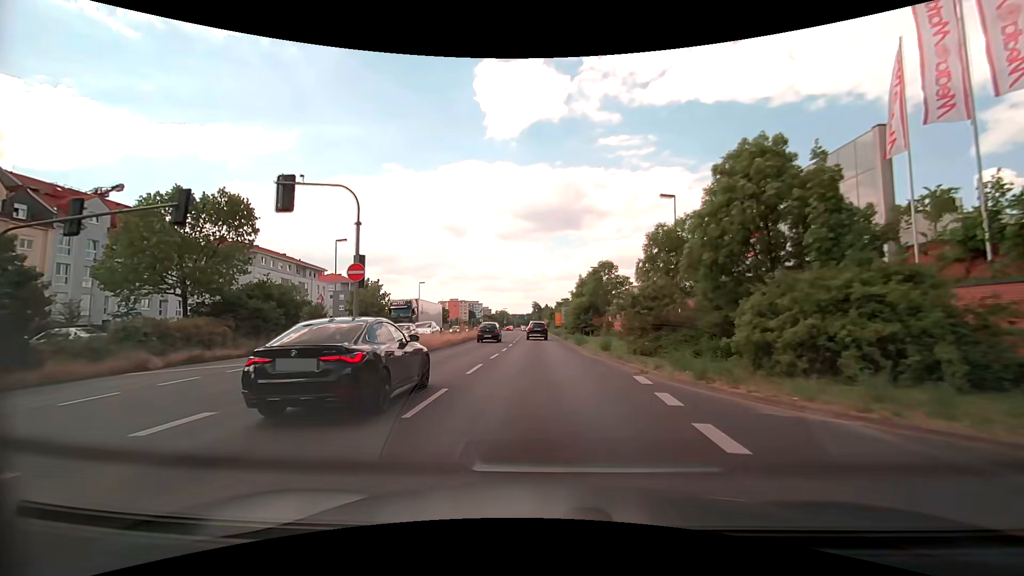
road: primary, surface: asphalt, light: Day
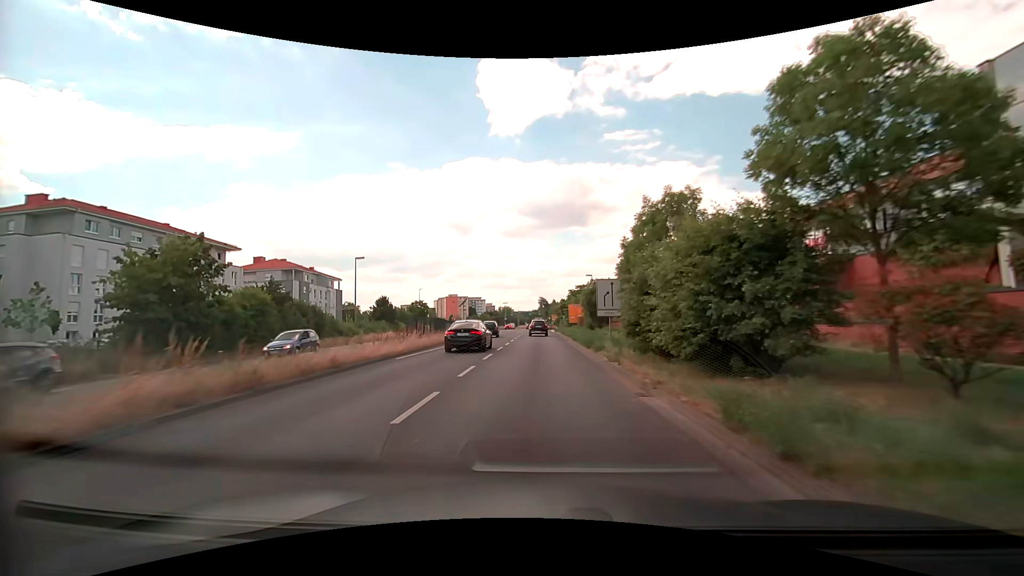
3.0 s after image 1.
(-0.4, +36.0) m; -1°
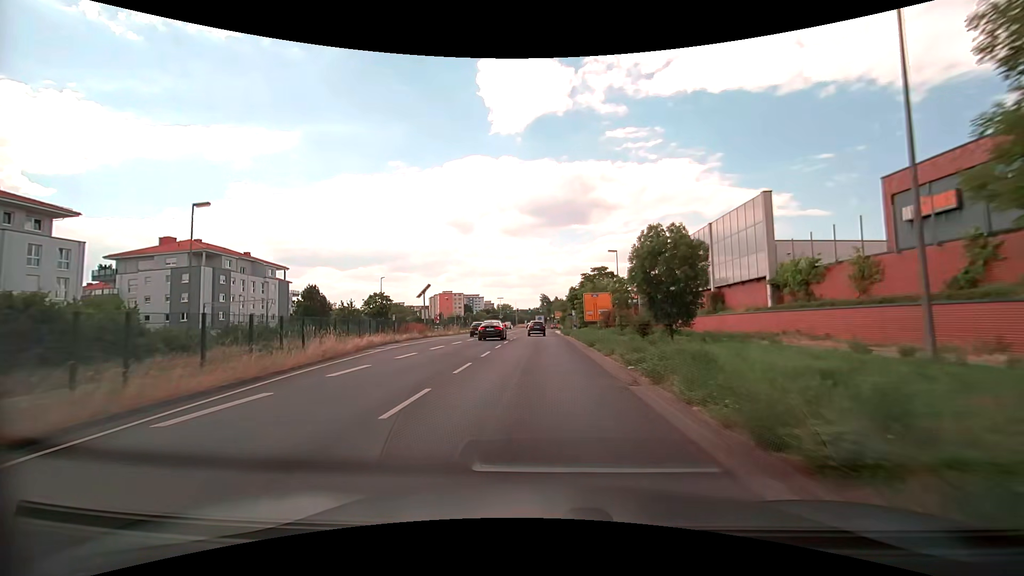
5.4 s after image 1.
(0.0, +29.1) m; 0°
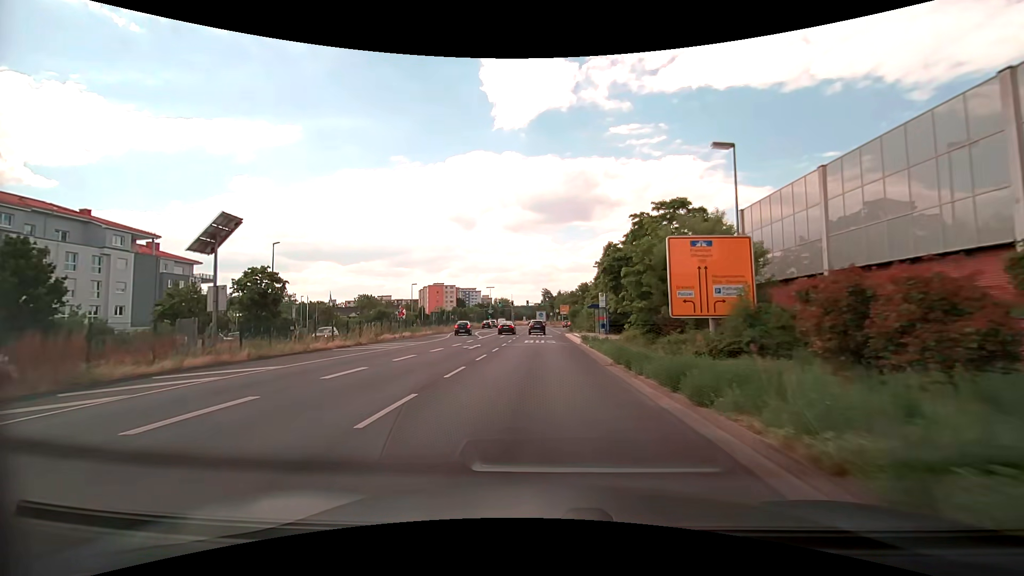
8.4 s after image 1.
(+0.1, +36.7) m; 0°
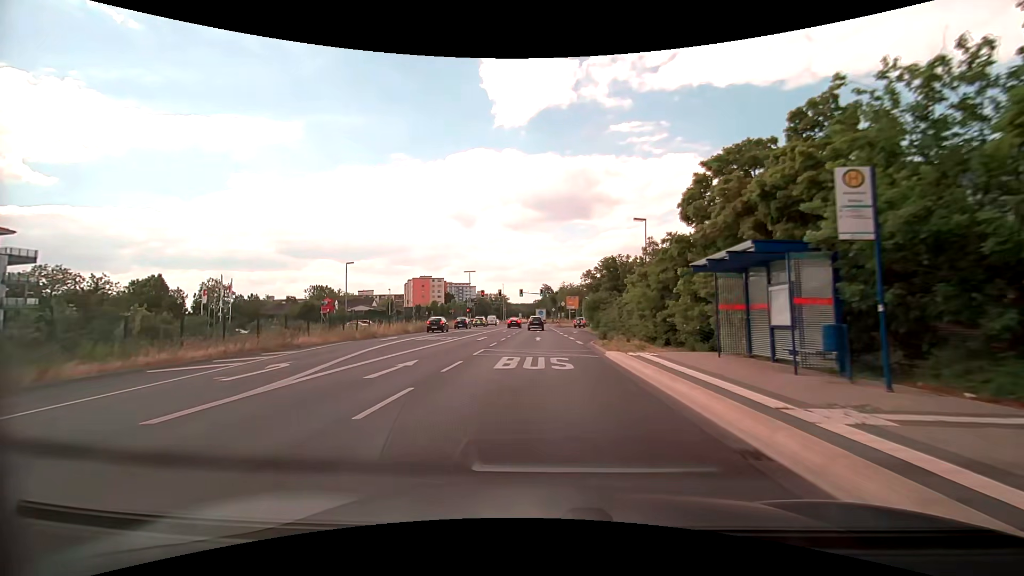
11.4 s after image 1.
(+0.1, +35.7) m; 0°
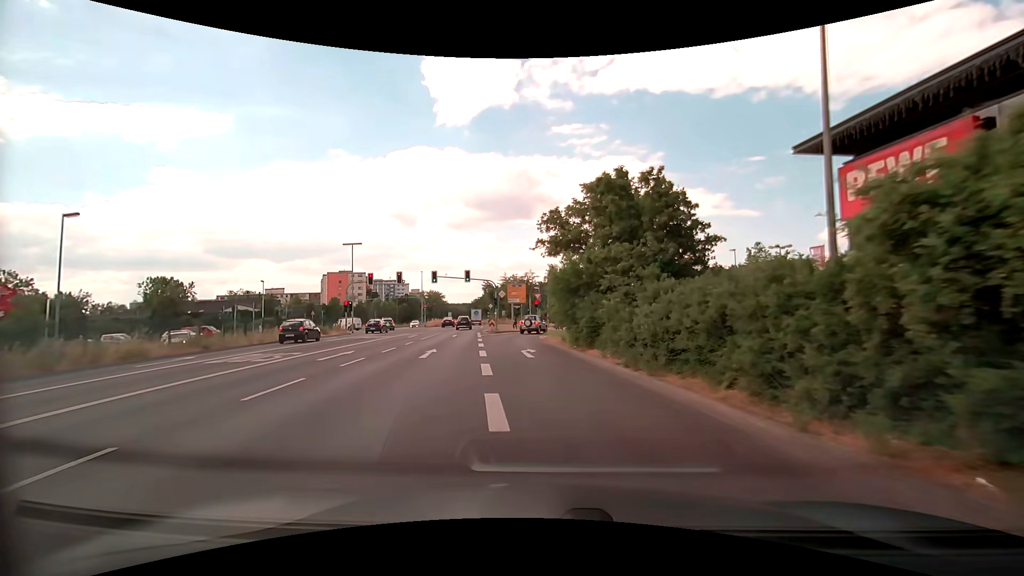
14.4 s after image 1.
(+1.5, +33.6) m; +7°
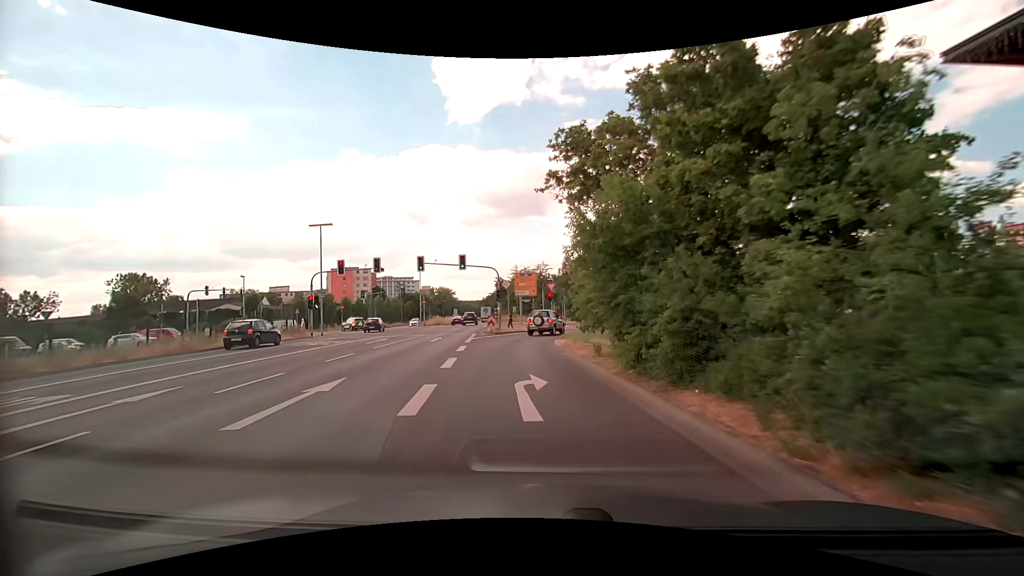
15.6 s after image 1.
(-0.1, +11.0) m; -3°
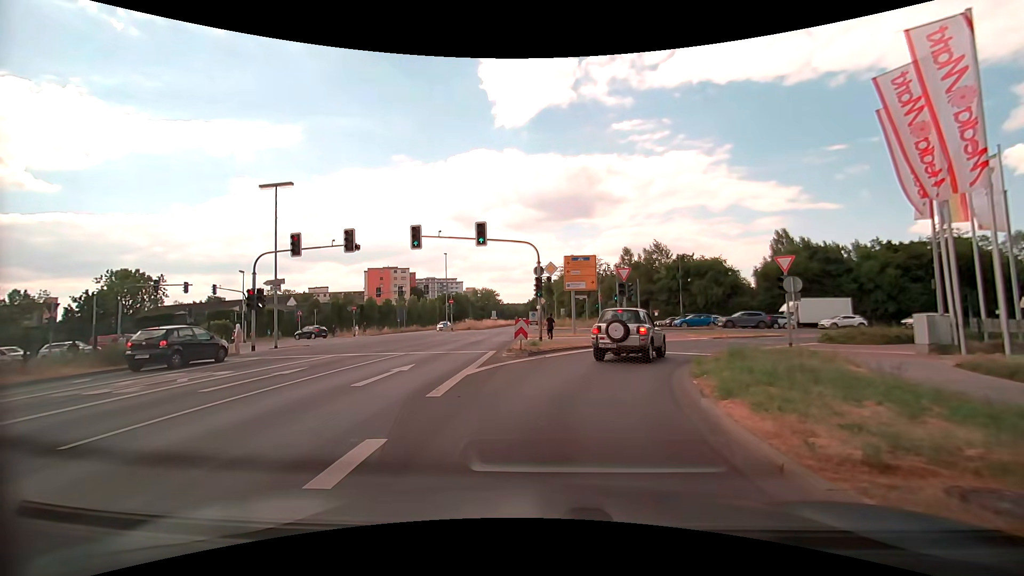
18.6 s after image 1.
(-0.7, +15.6) m; -4°
(0, +10) (+3, +20) (+8, +28) (+16, +35) (+24, +40) (+34, +44) (+43, +45) (+53, +47) (+63, +48) (+73, +49) m
